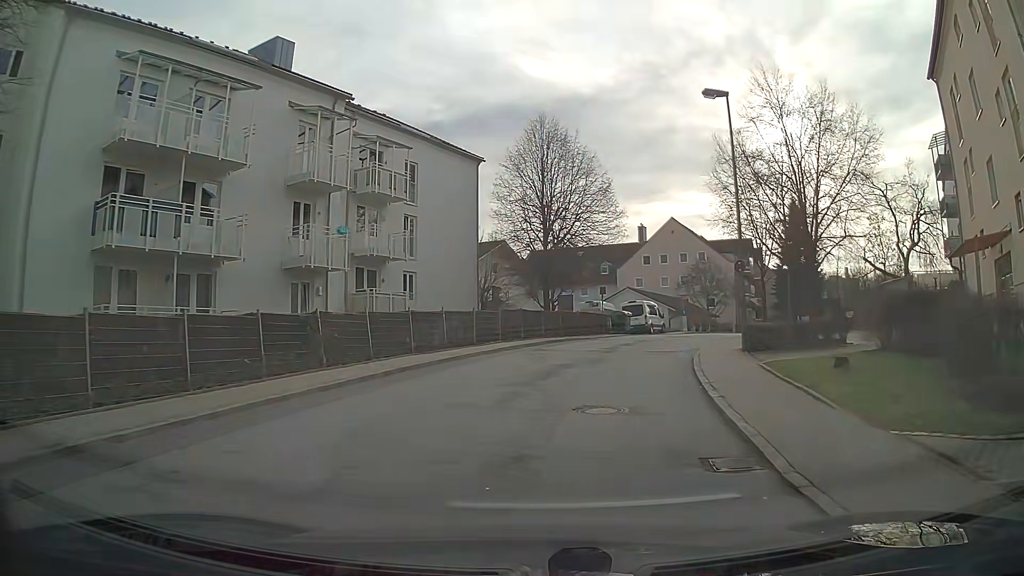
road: residential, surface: asphalt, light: Day
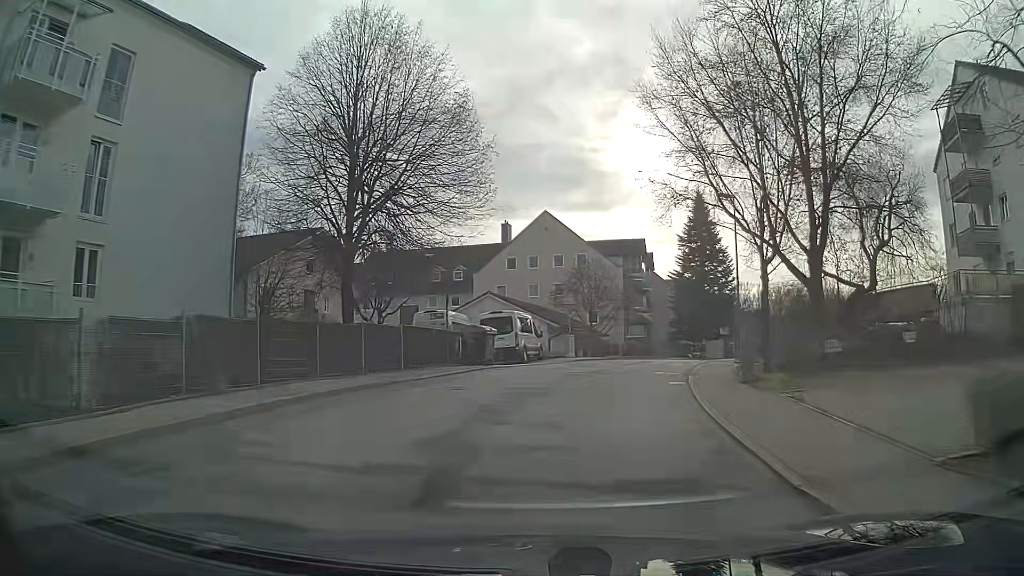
(+1.8, +16.8) m; +13°
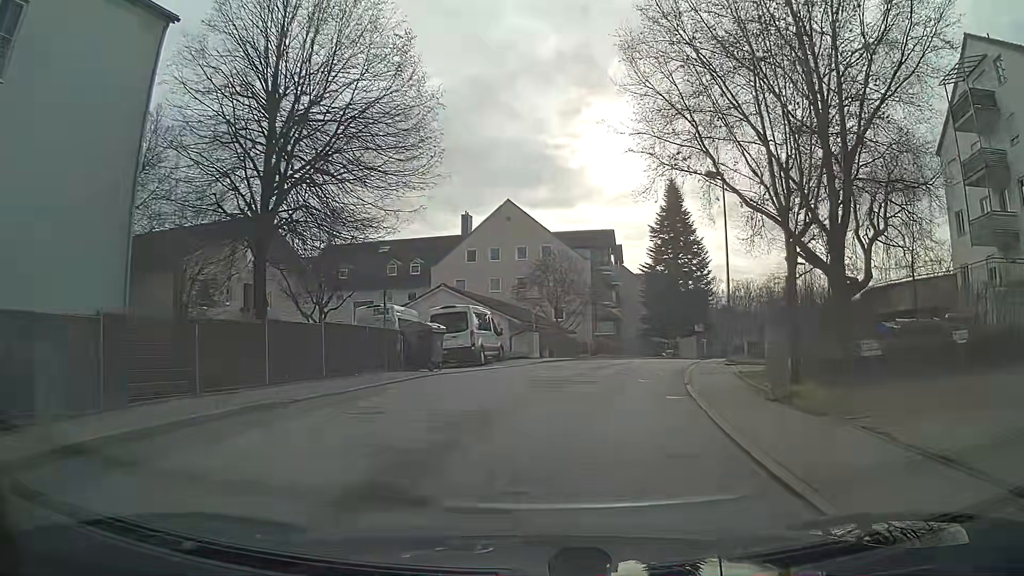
(+0.1, +4.3) m; +3°
